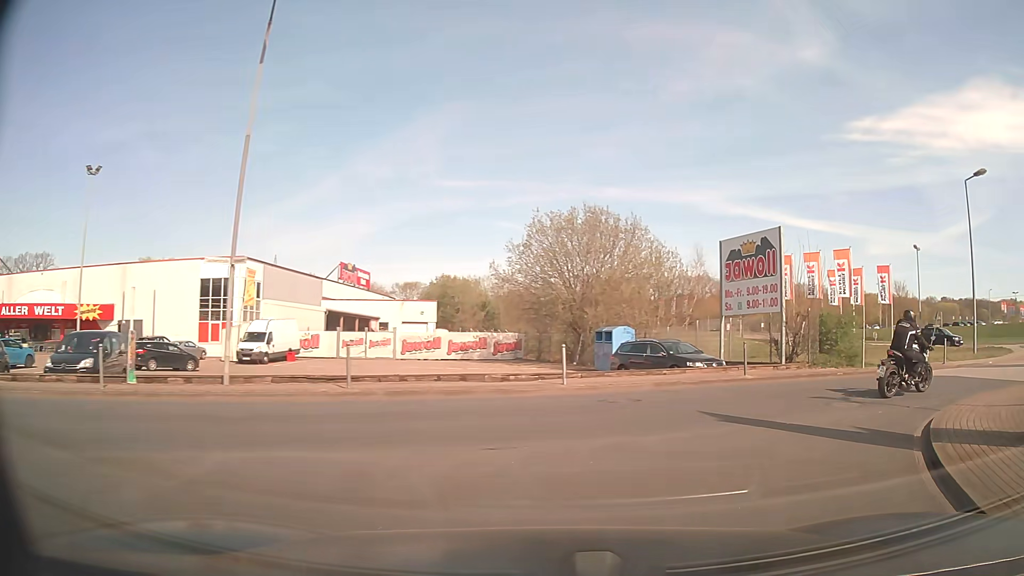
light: Day
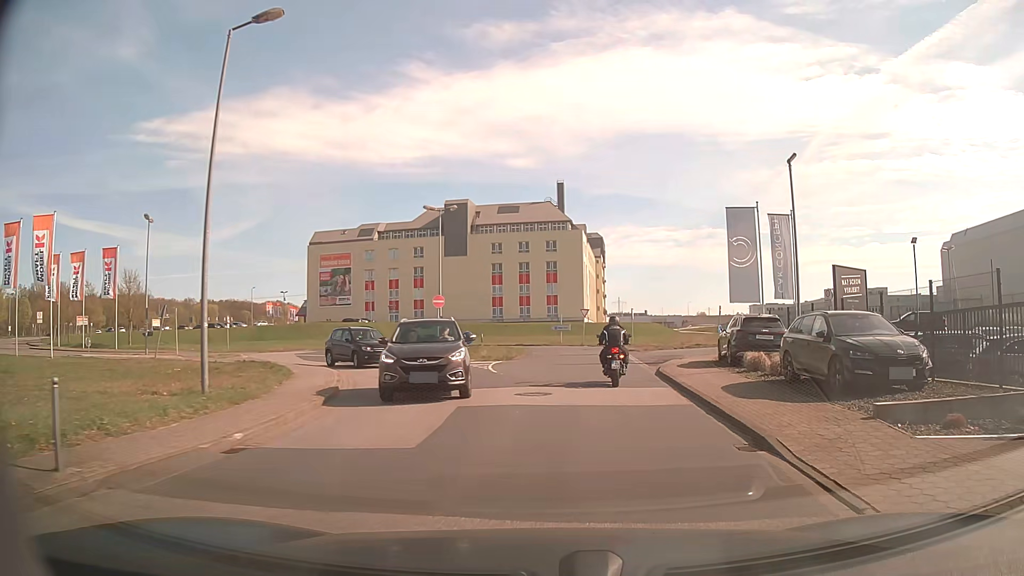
(+10.8, +15.4) m; +64°
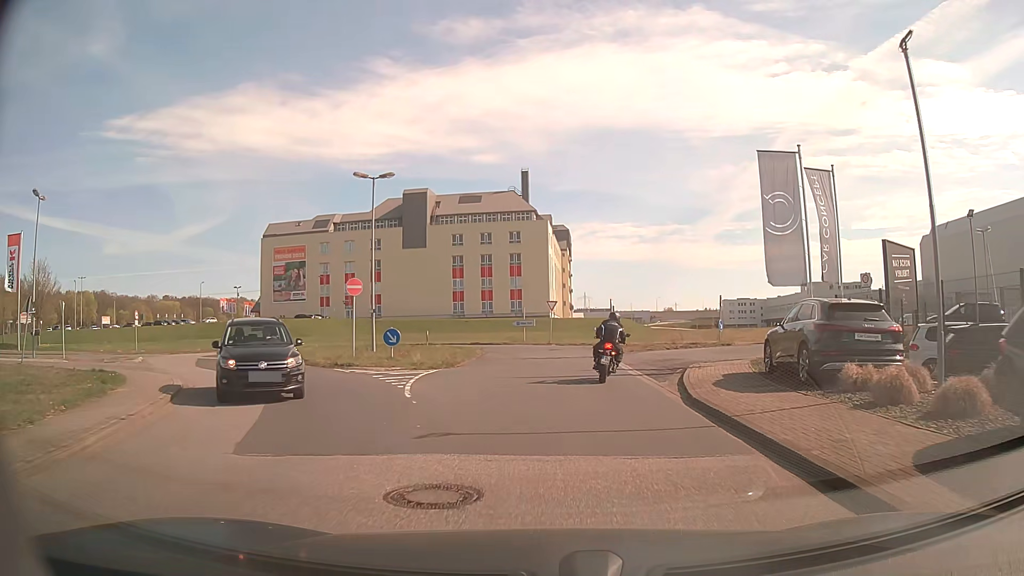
(+0.4, +8.9) m; +3°
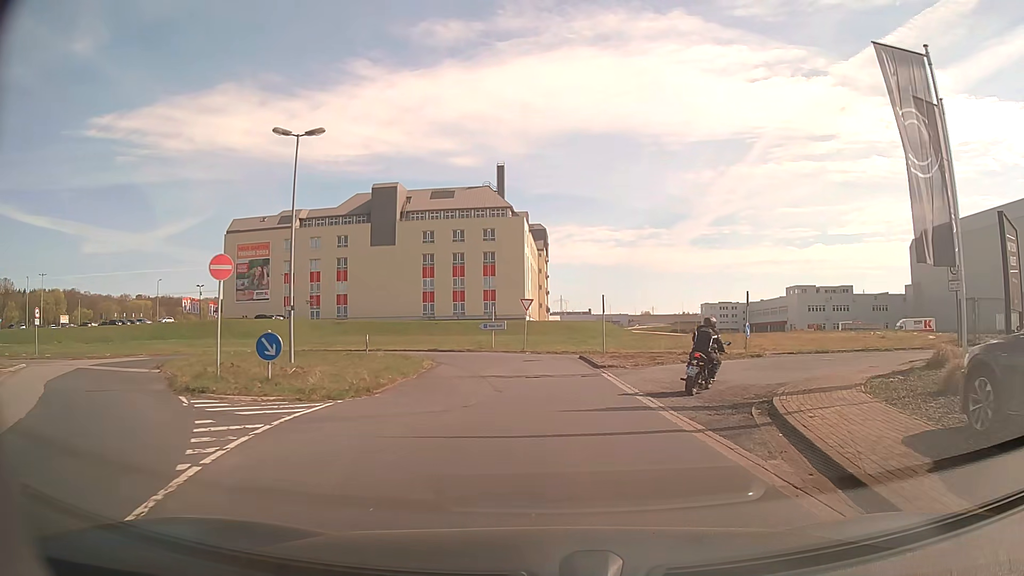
(+0.1, +8.8) m; +2°
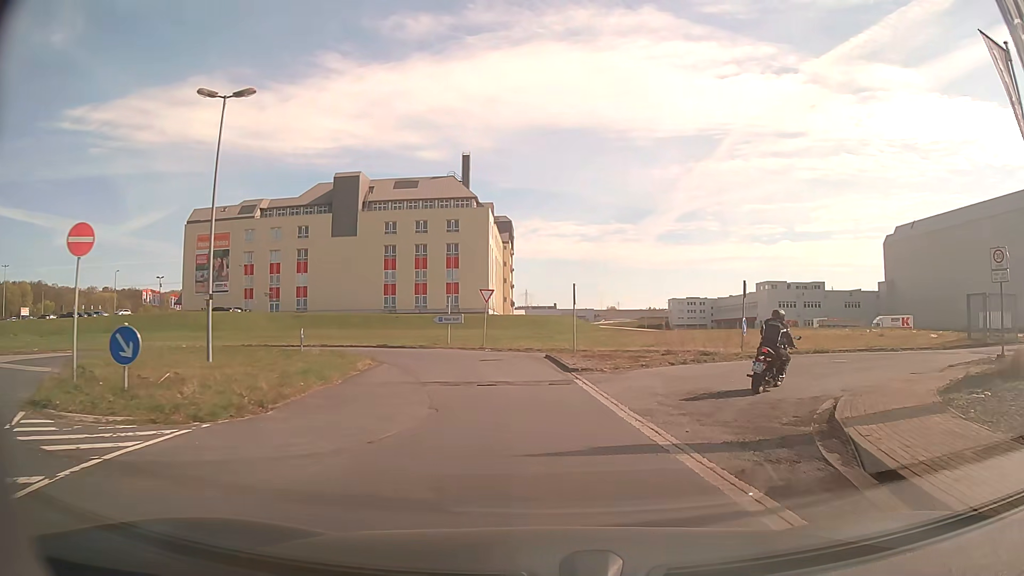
(+0.1, +4.2) m; +2°
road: residential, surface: asphalt
